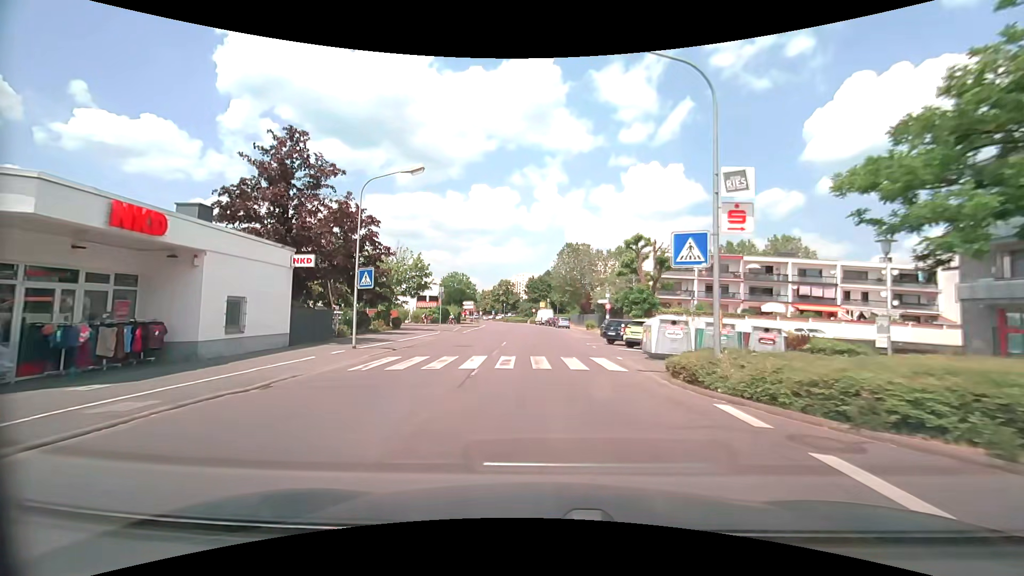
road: tertiary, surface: asphalt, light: Day
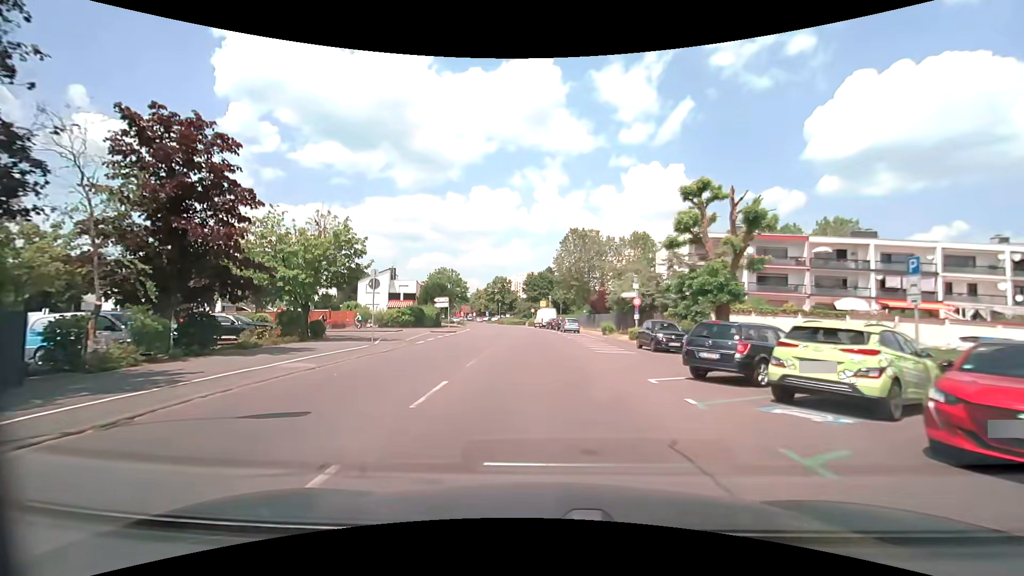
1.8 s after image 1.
(0.0, +16.7) m; 0°
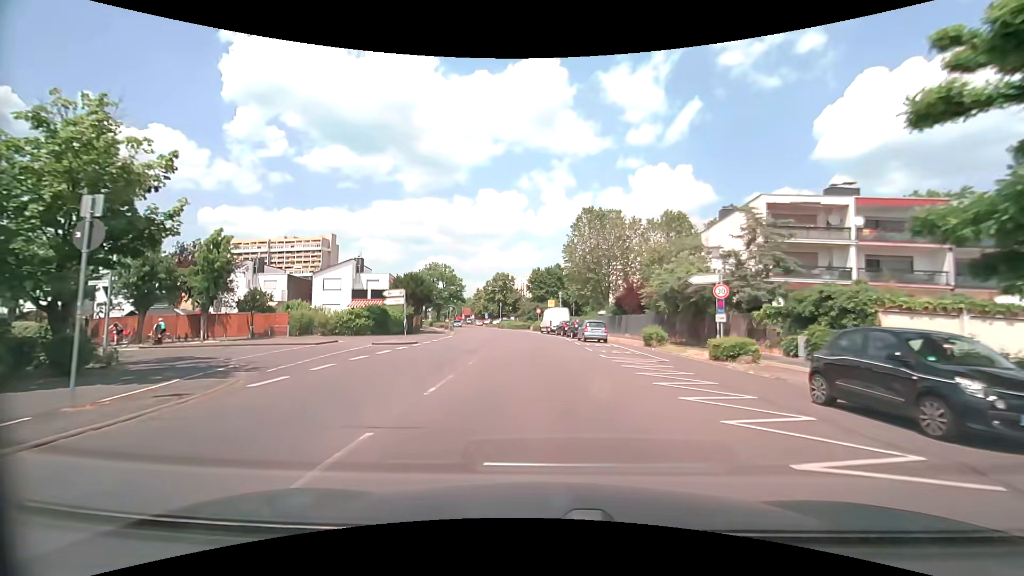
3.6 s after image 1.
(-0.1, +16.5) m; -1°
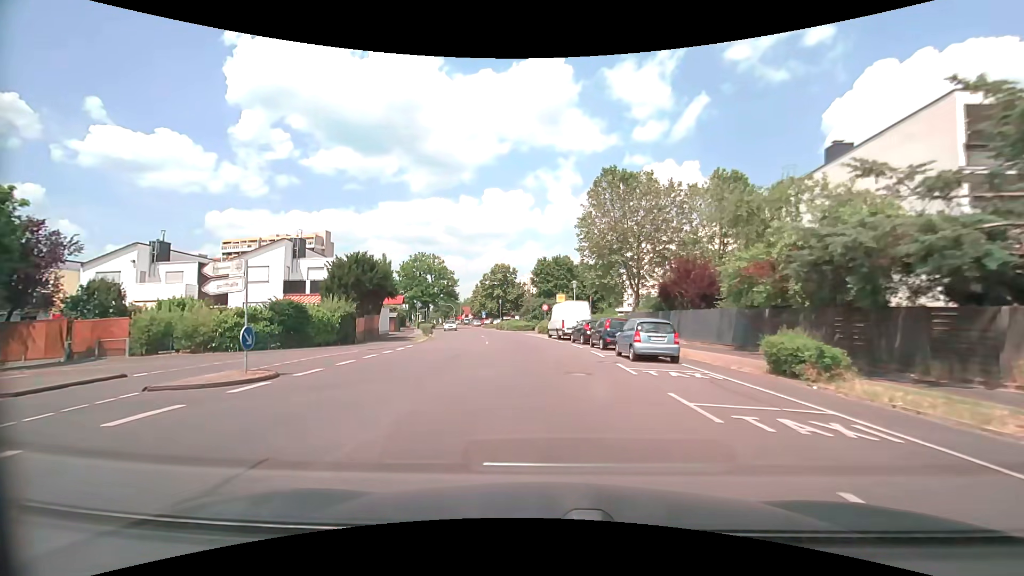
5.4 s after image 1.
(0.0, +16.2) m; 0°
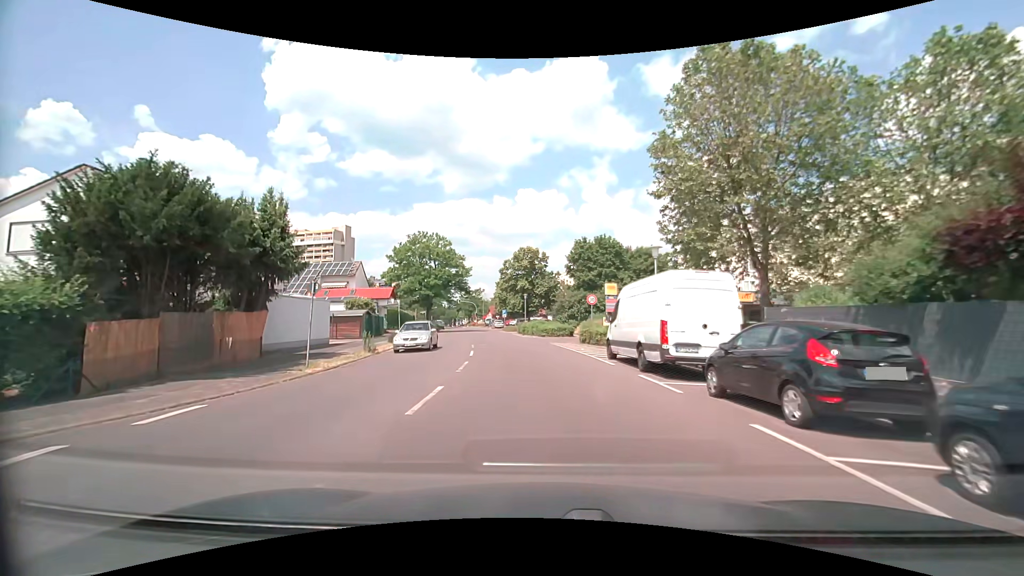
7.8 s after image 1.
(-0.6, +21.2) m; -4°
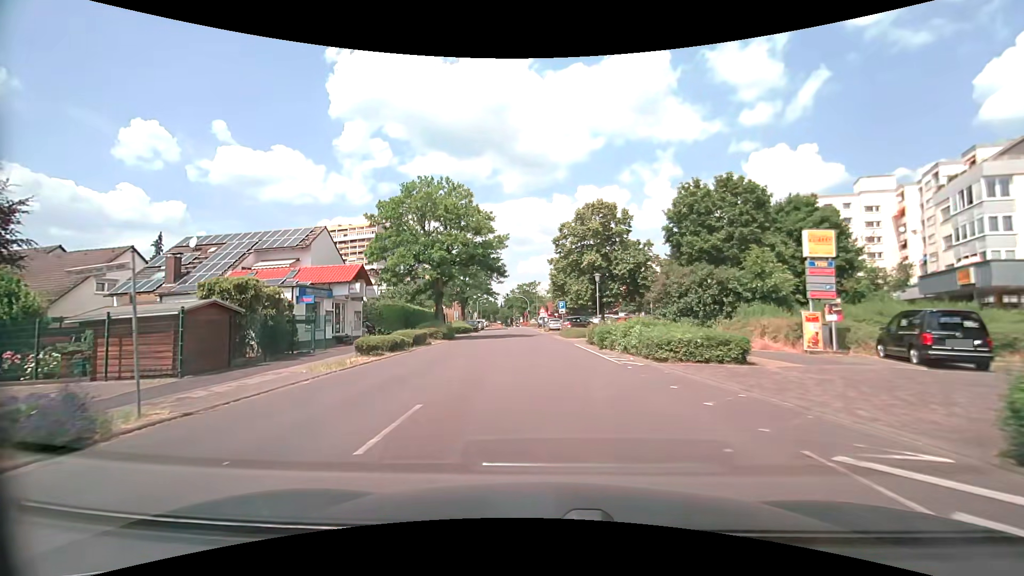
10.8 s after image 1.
(-1.5, +26.0) m; -7°
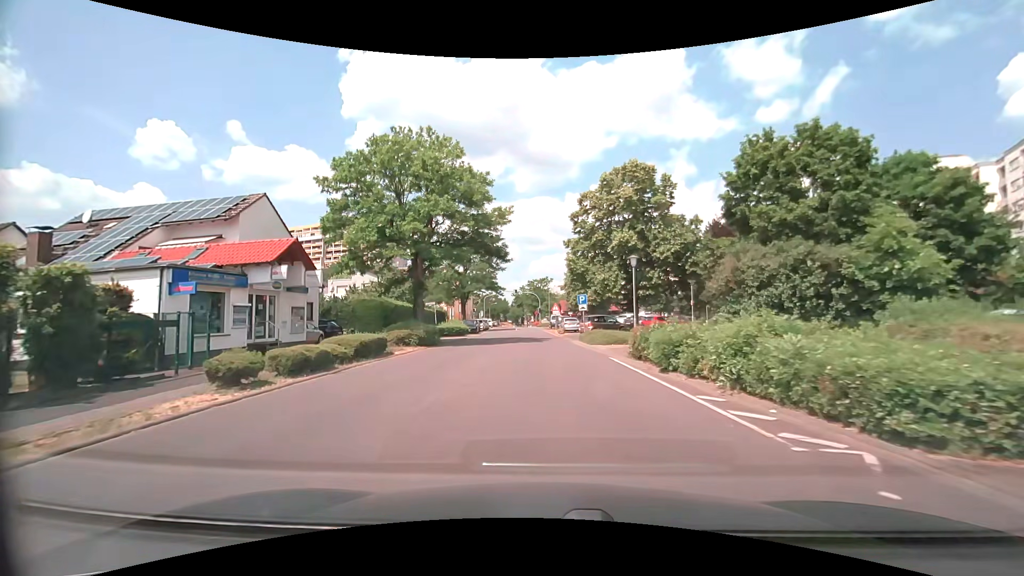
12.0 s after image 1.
(-0.1, +10.3) m; -1°
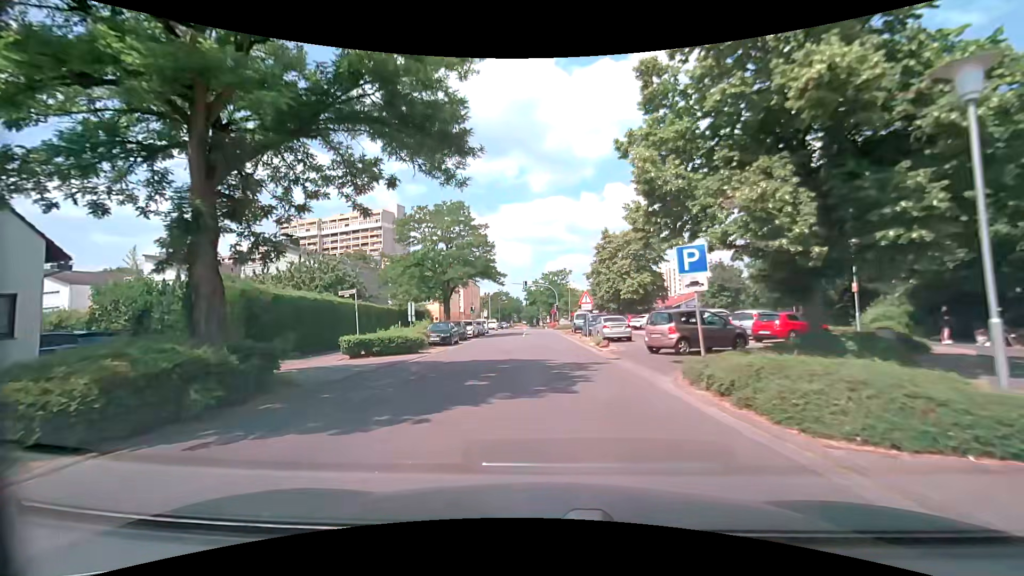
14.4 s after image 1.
(-0.4, +20.4) m; -2°
